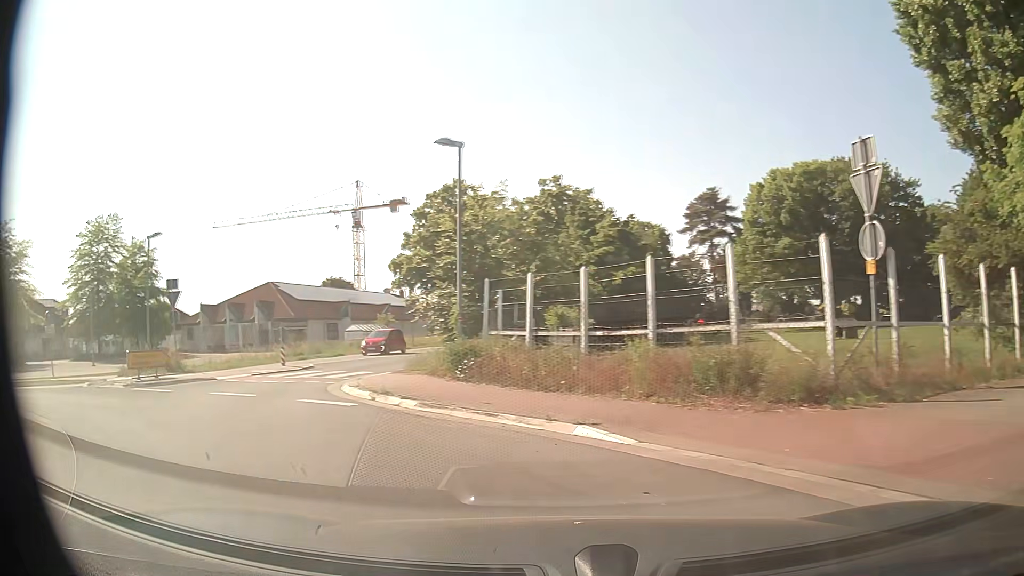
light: Day
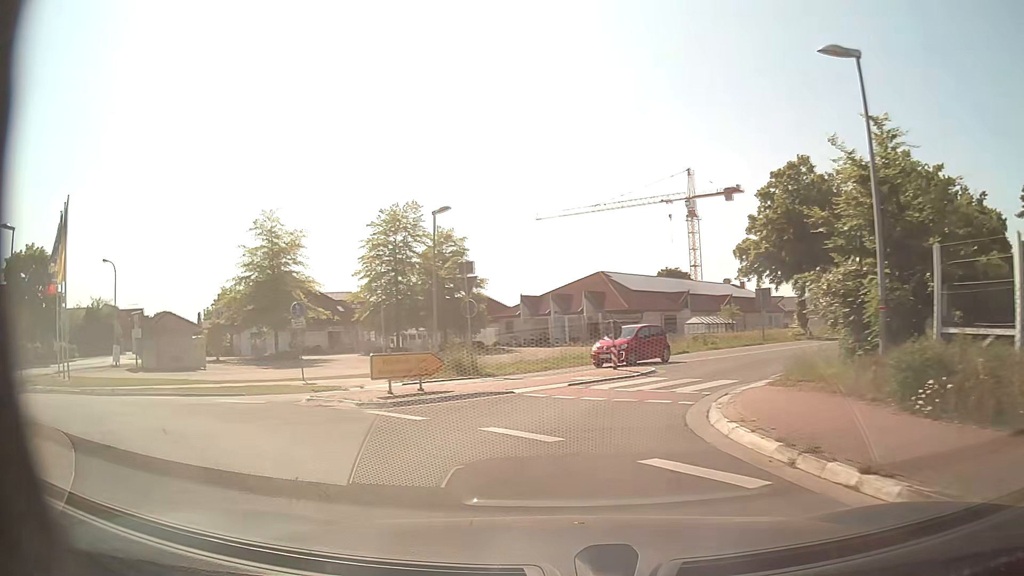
(-1.6, +5.9) m; -29°
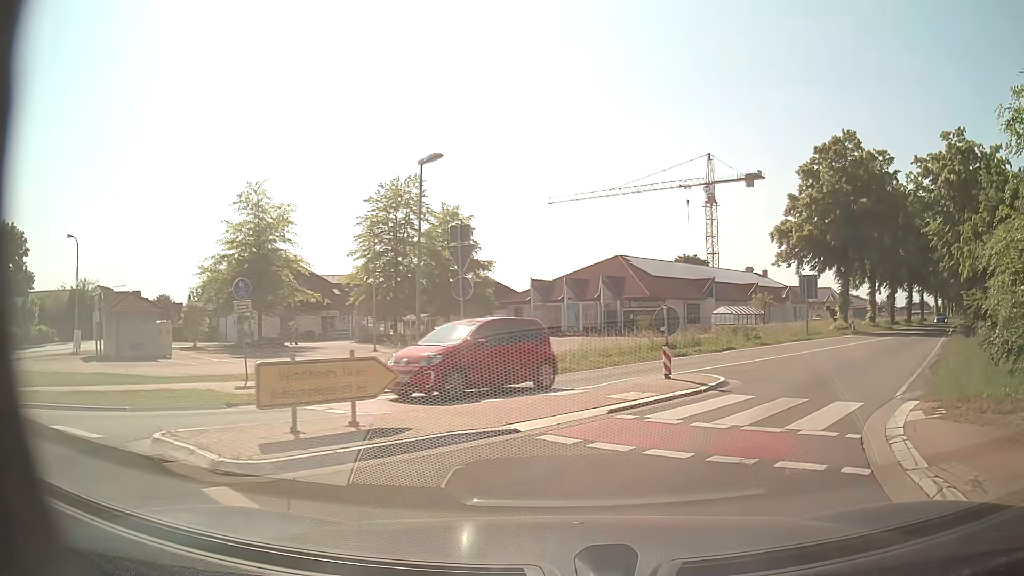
(-0.4, +6.3) m; -1°
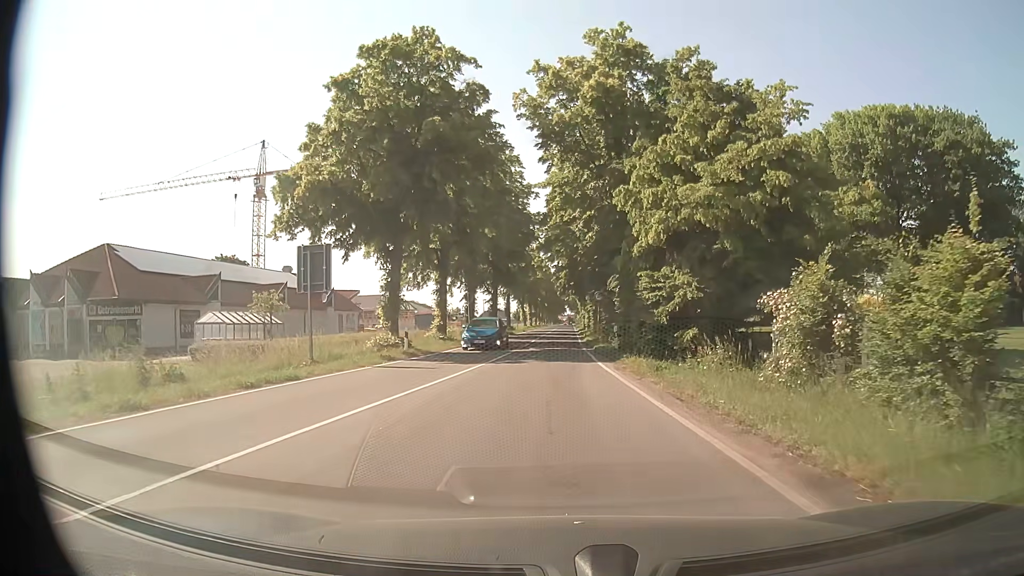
(+8.5, +19.7) m; +37°
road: secondary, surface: asphalt
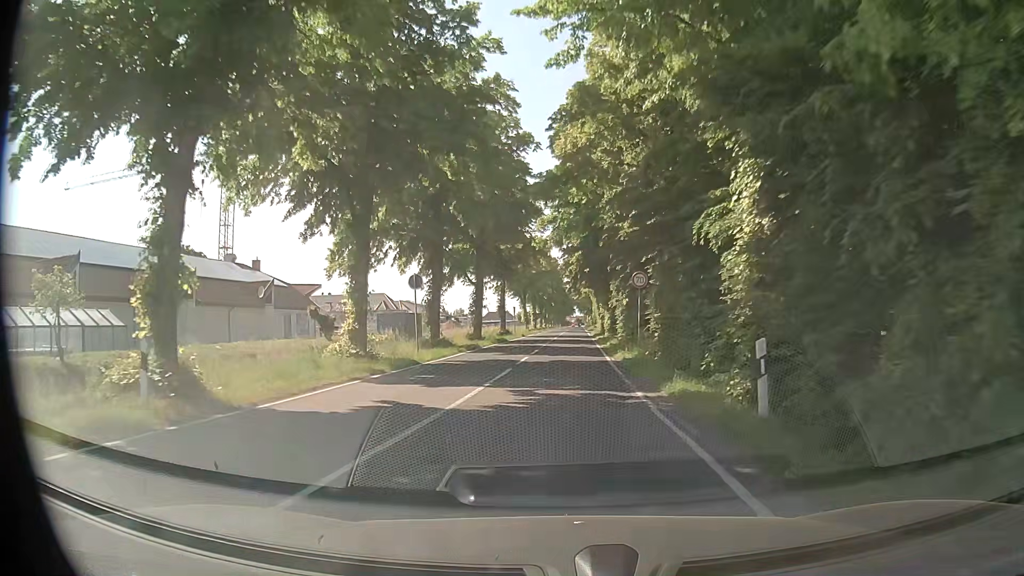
(-0.2, +19.3) m; -1°
(0, +10) (0, +20) (0, +30) (+1, +40) (+1, +50) (+1, +60) (+2, +70) (+2, +80) (+2, +90) (+3, +100) m
